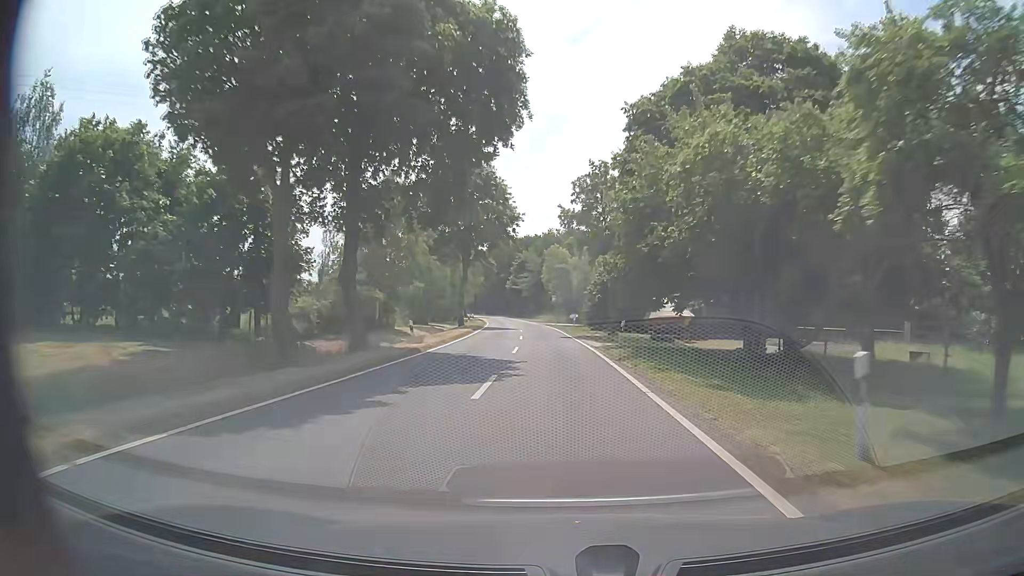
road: tertiary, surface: asphalt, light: Day
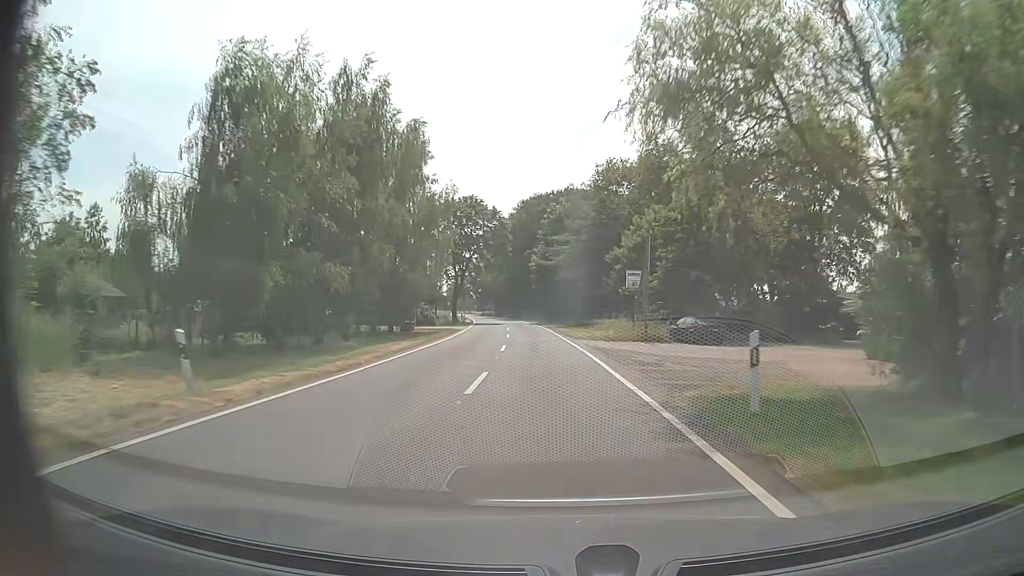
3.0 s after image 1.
(-1.7, +59.5) m; -4°
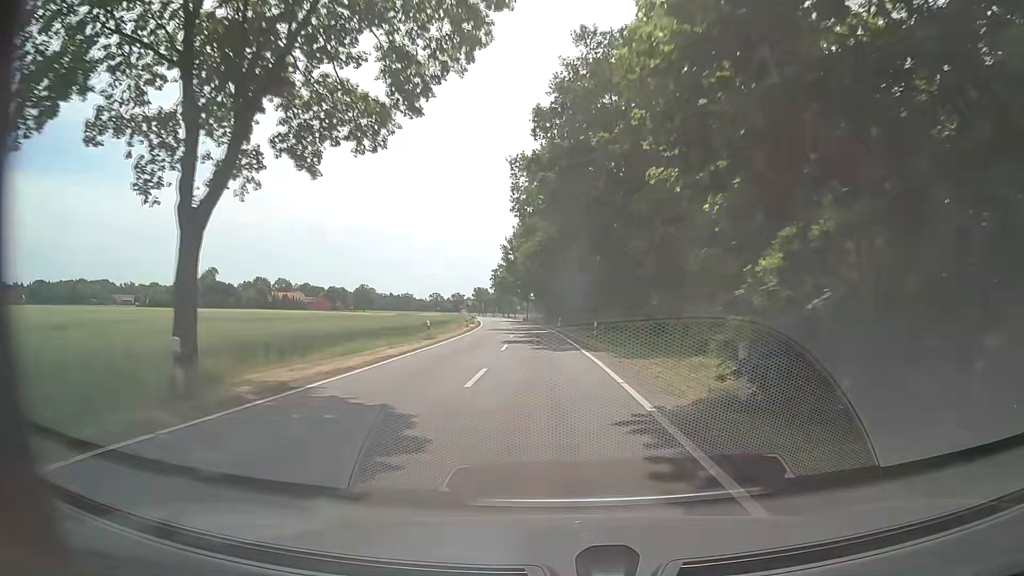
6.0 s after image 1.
(-3.1, +58.9) m; -6°
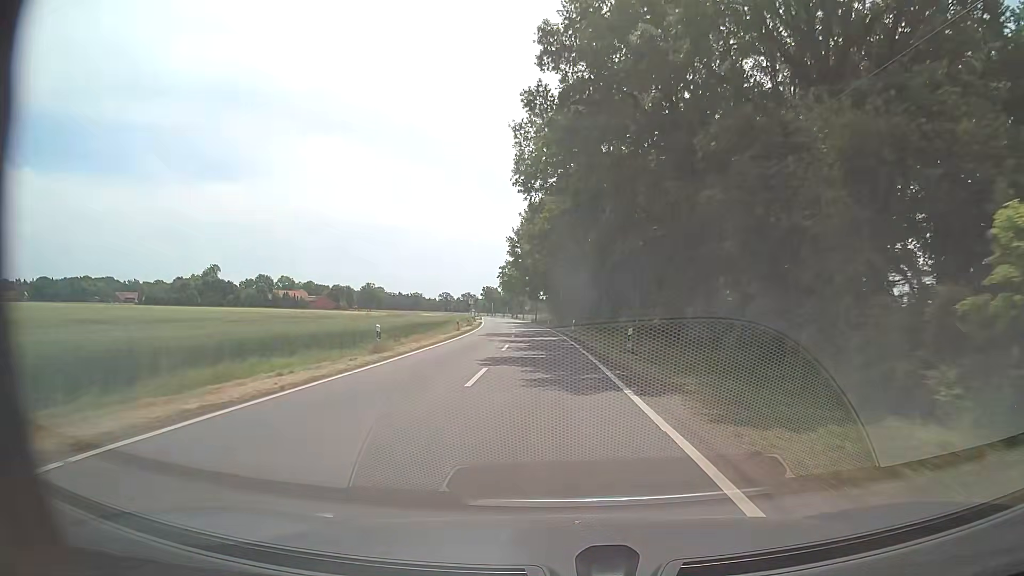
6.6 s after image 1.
(0.0, +11.8) m; -1°
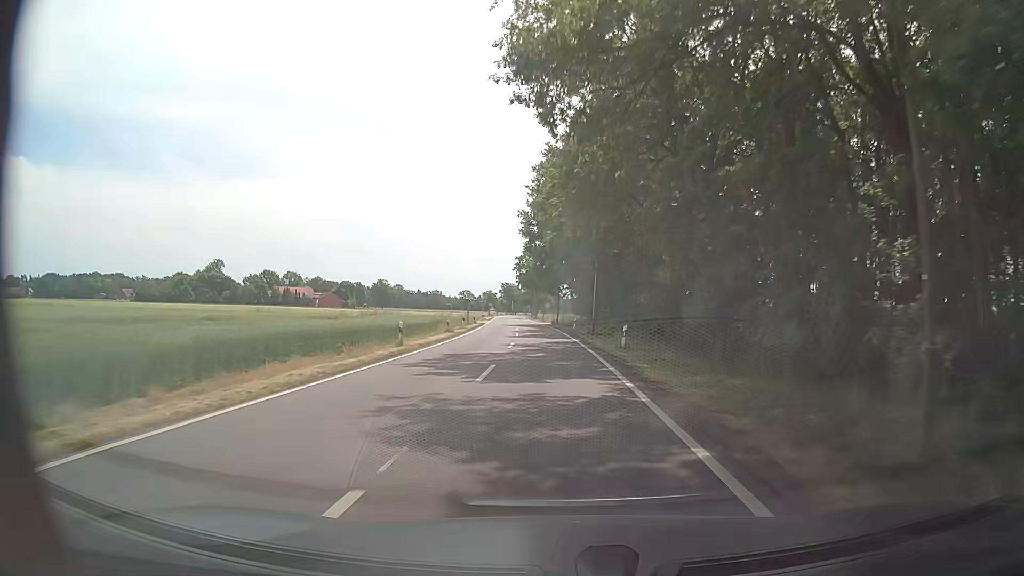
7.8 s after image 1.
(0.0, +23.4) m; -1°
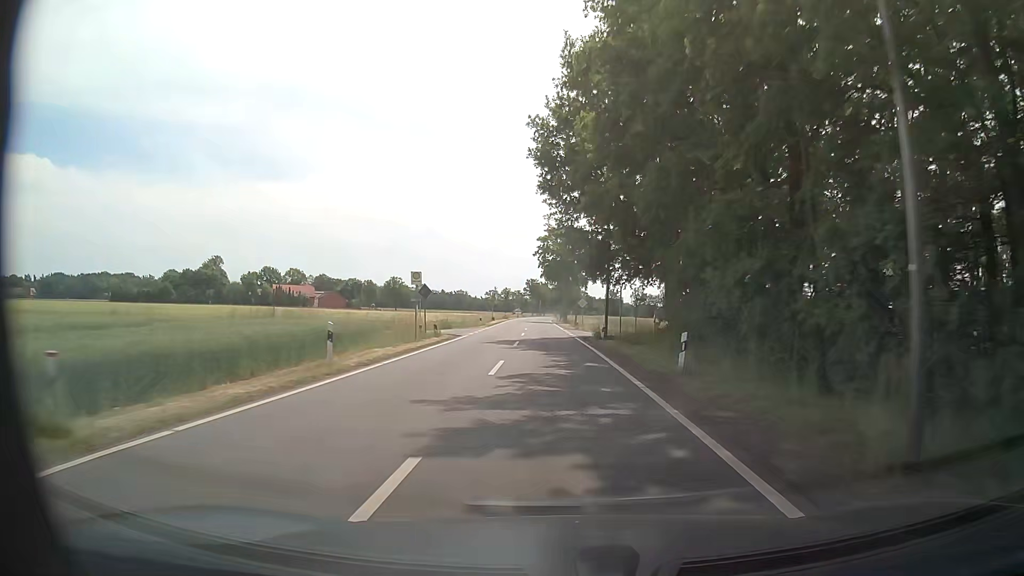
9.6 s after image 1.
(-0.7, +34.8) m; -3°
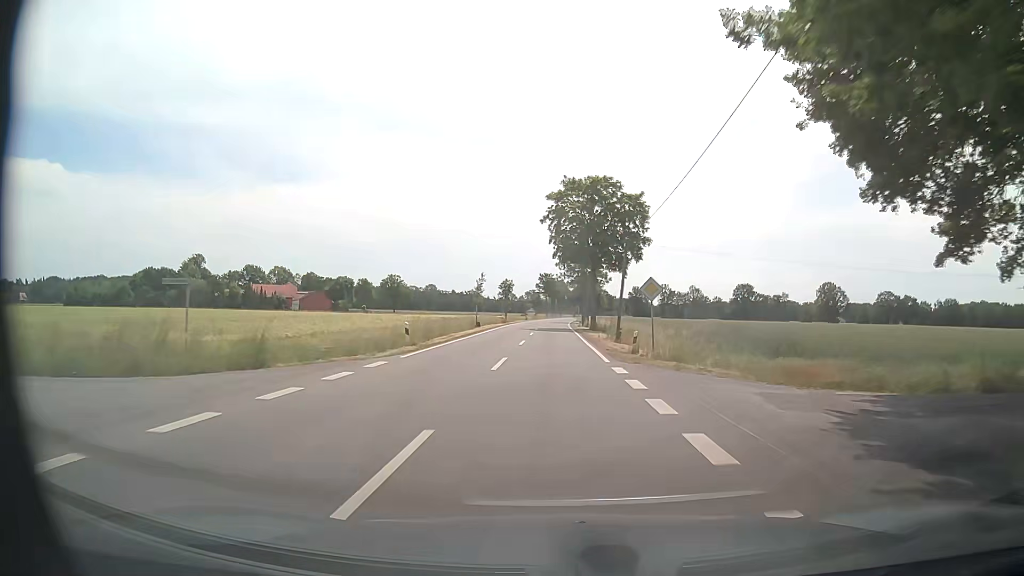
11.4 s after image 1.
(-0.3, +34.6) m; -1°
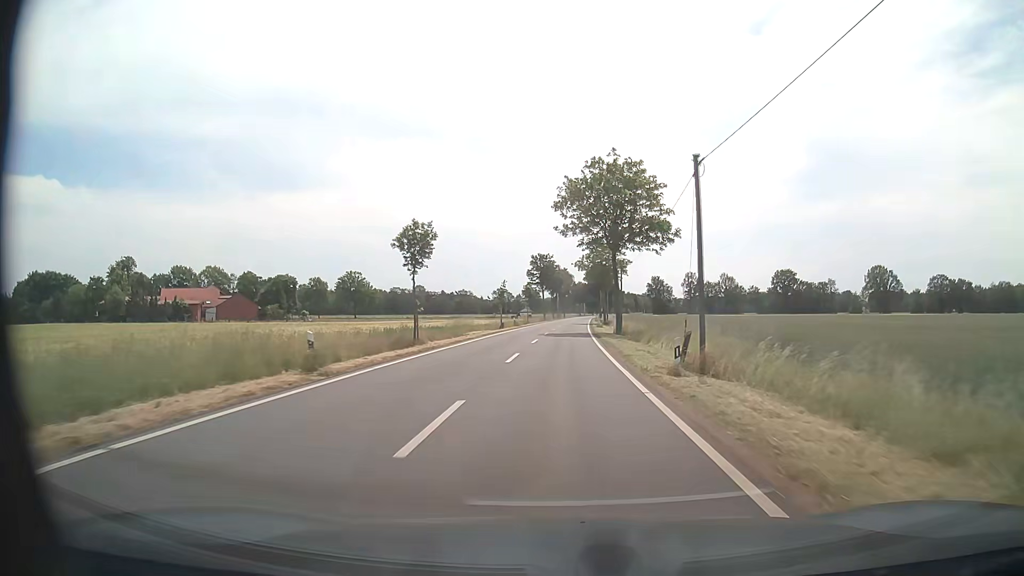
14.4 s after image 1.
(-0.1, +57.5) m; 0°
(0, +10) (0, +20) (0, +30) (+1, +40) (+1, +50) (+1, +60) (+2, +70) (+2, +80) (+2, +90) (+3, +100) m
